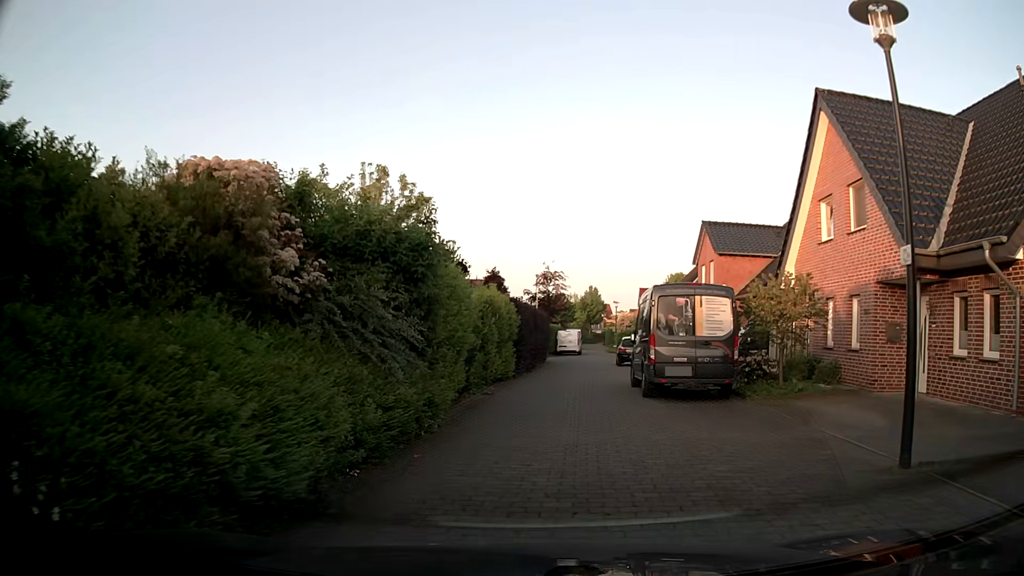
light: Day
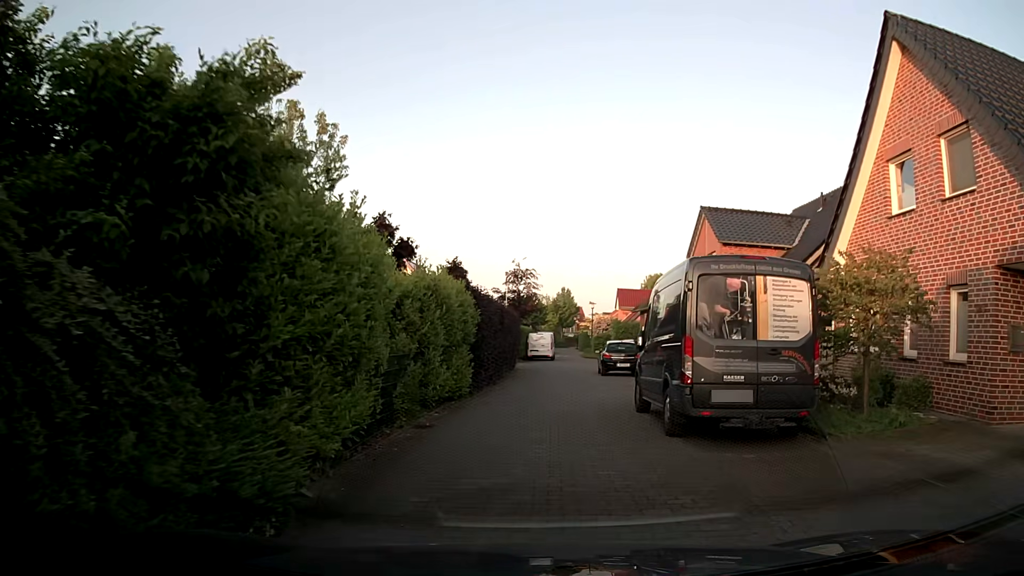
(0.0, +5.7) m; +2°
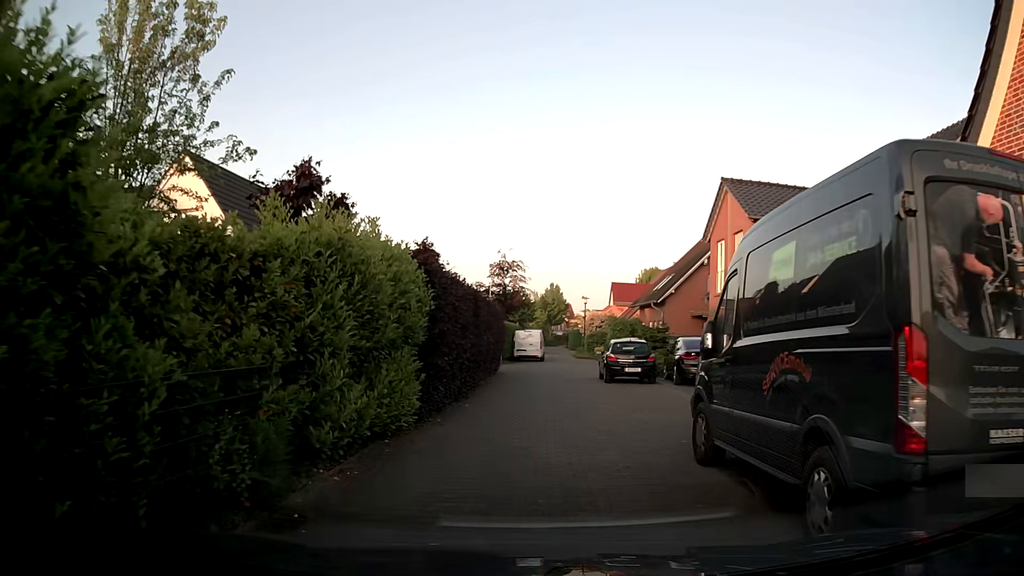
(0.0, +5.6) m; +2°
